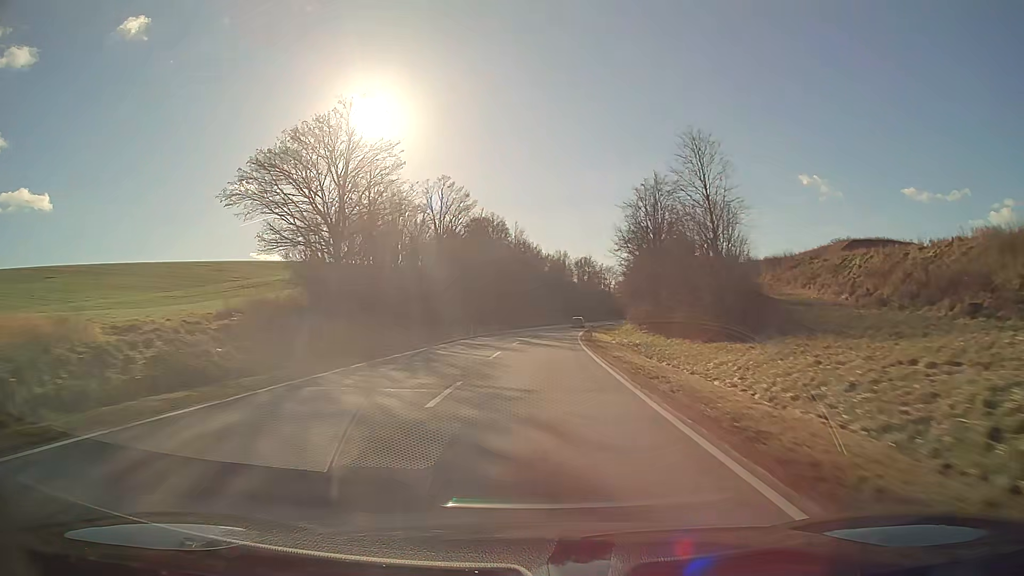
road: secondary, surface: asphalt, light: Day
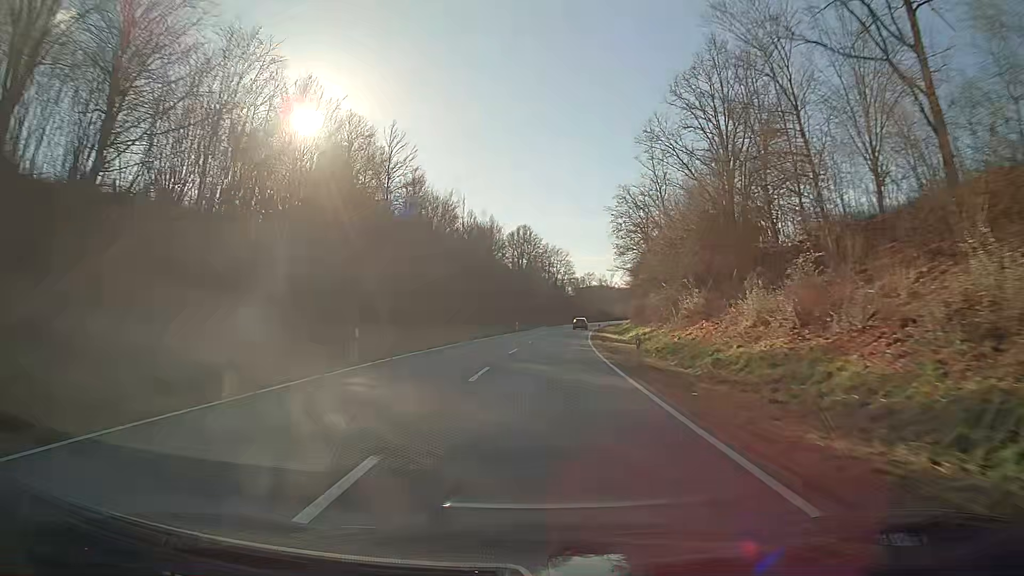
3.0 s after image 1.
(+4.2, +79.8) m; +6°
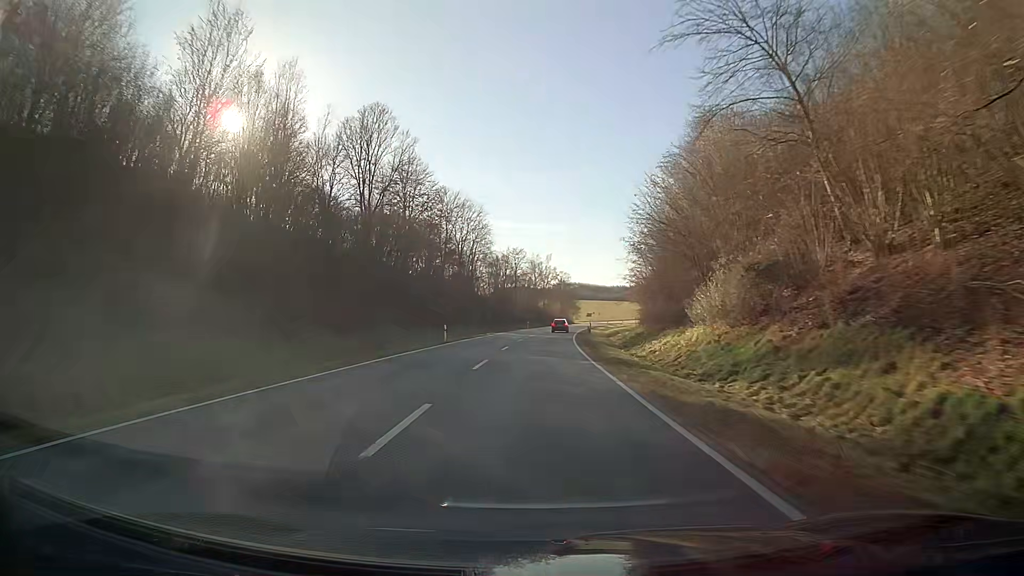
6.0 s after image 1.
(+5.0, +79.9) m; +7°
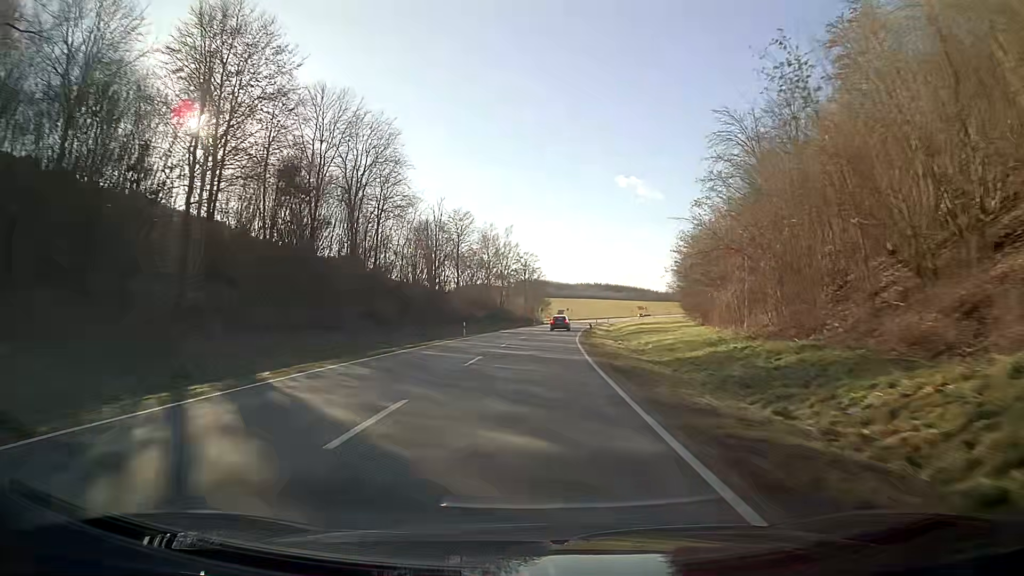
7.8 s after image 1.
(+1.4, +47.2) m; +3°
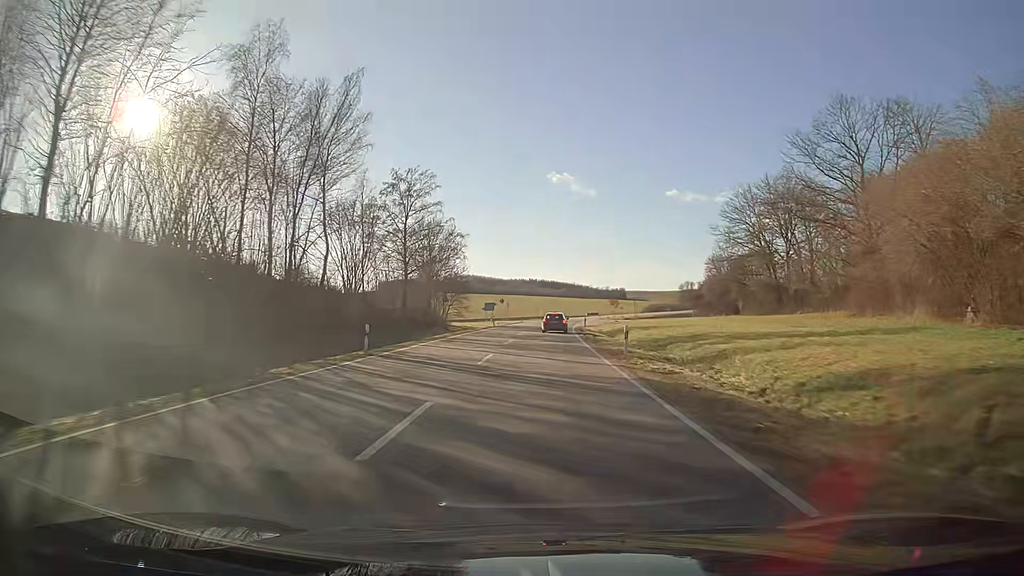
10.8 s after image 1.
(+3.4, +72.3) m; +6°
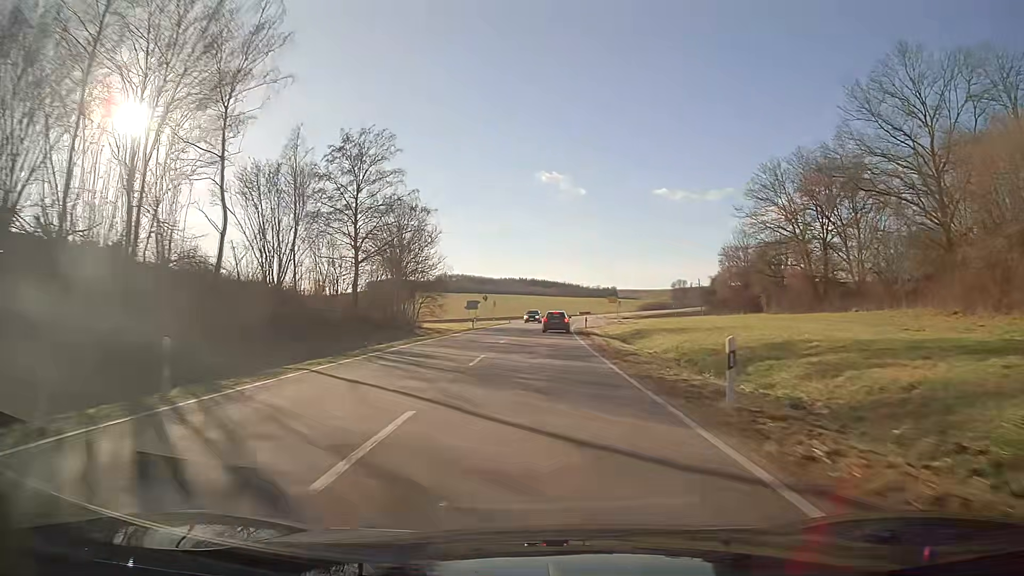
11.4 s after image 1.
(+0.1, +12.9) m; +1°
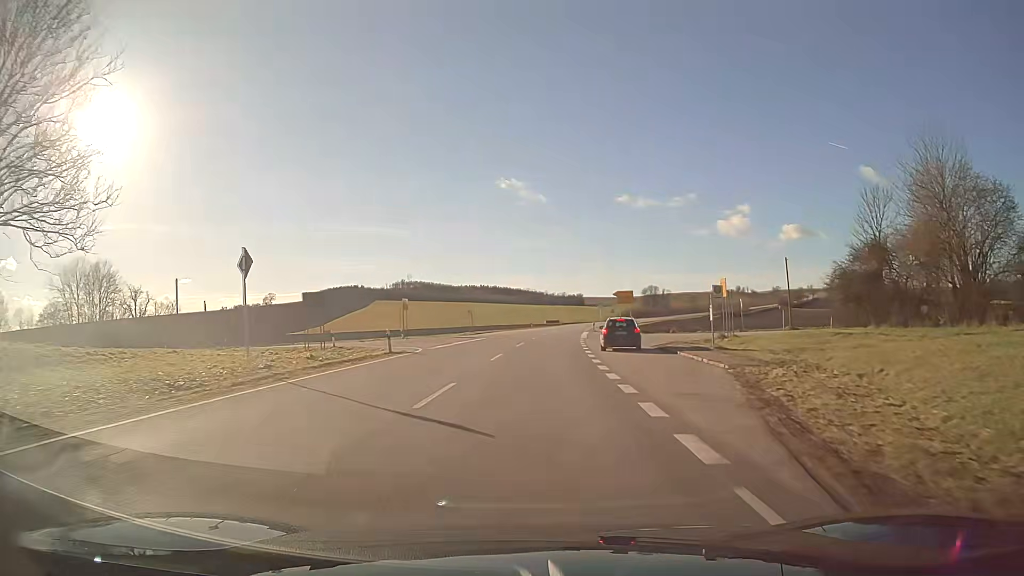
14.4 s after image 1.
(+1.3, +54.1) m; +3°
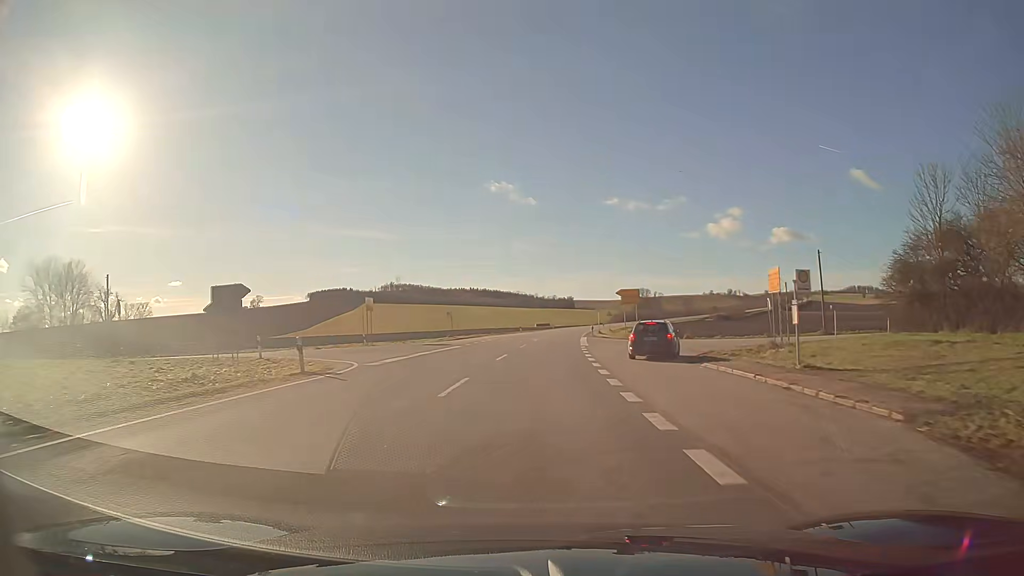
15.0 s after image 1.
(+0.1, +10.0) m; +1°
